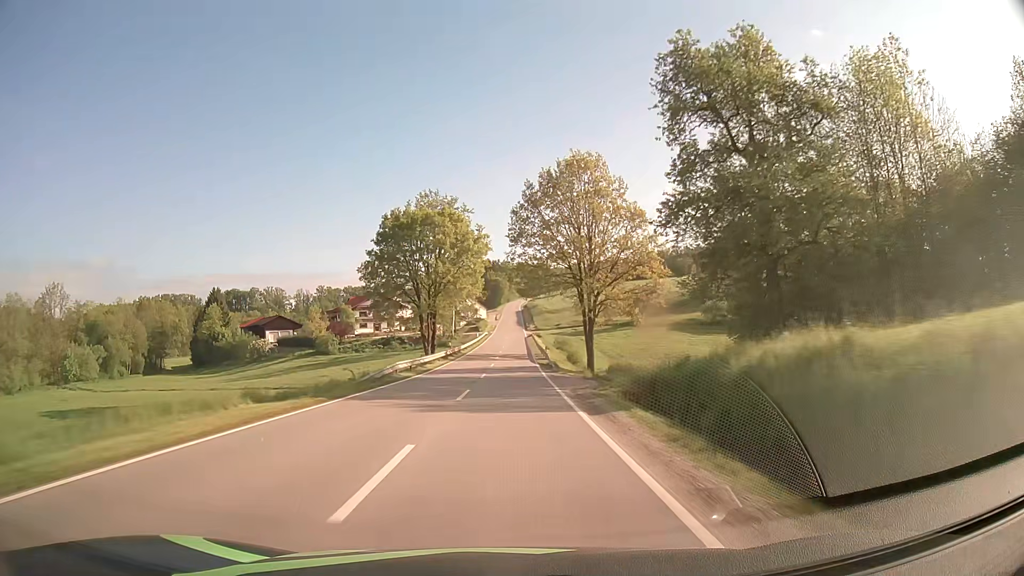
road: secondary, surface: asphalt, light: Day
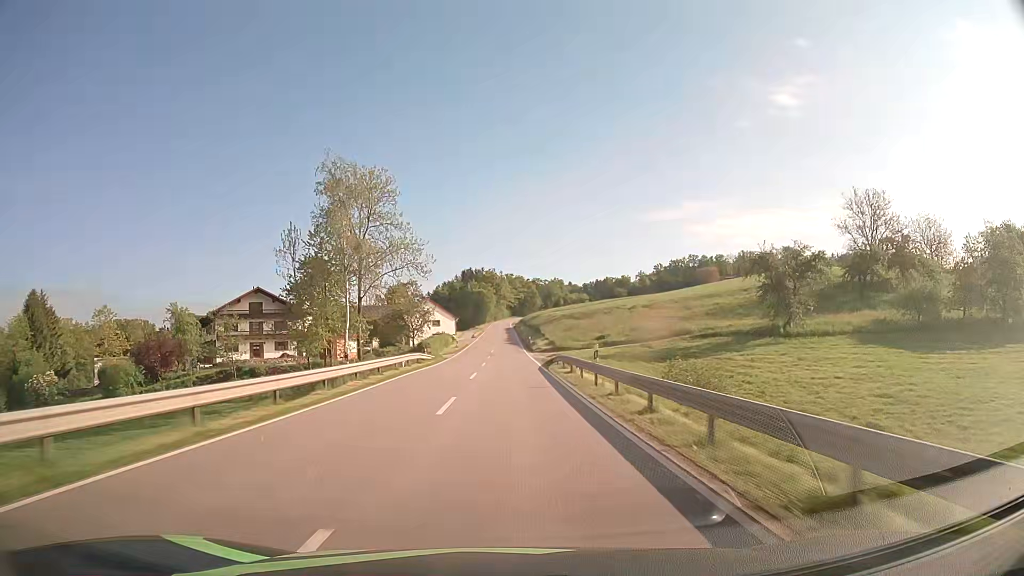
(+0.9, +76.7) m; +1°
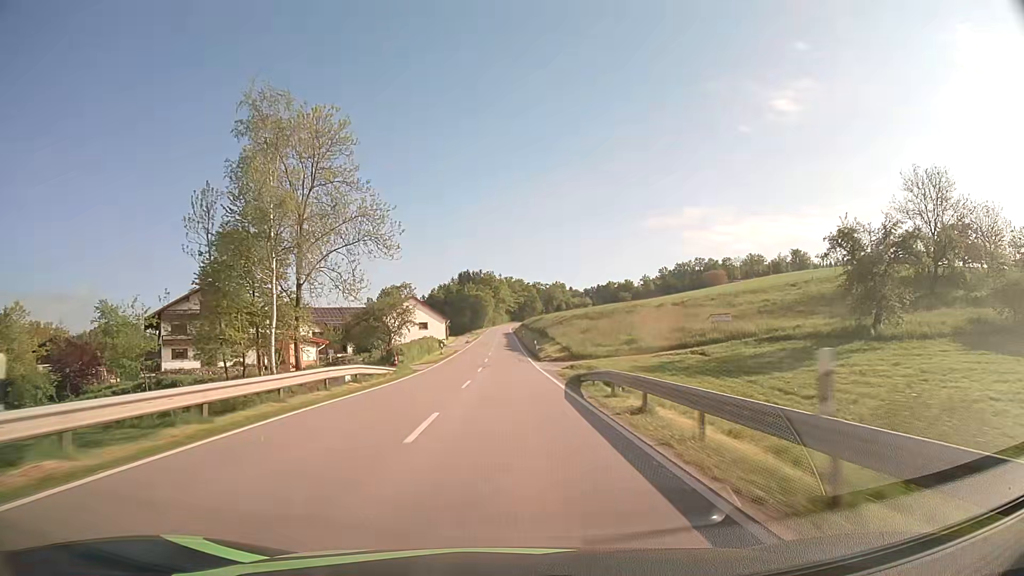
(+0.1, +15.7) m; 0°
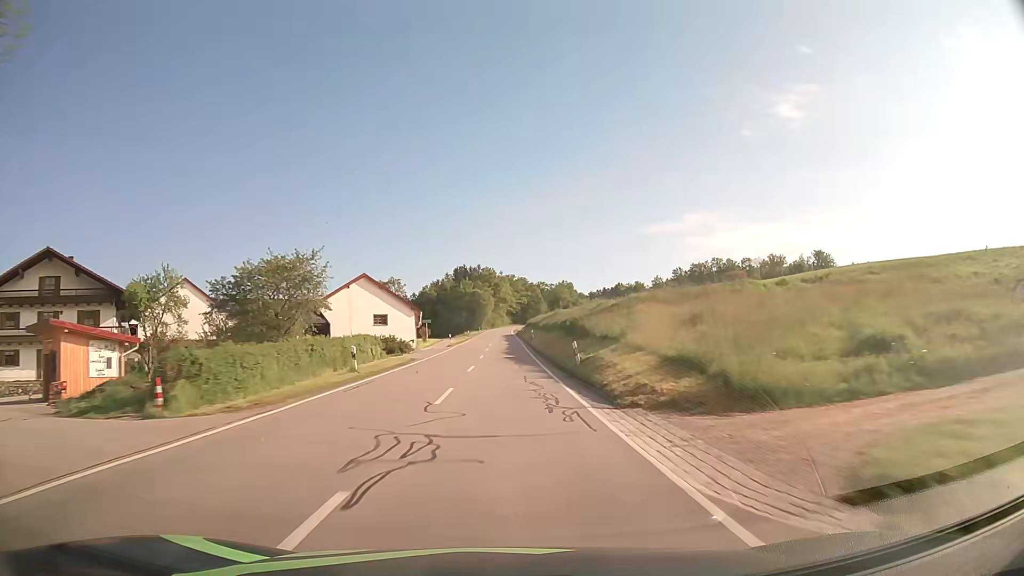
(0.0, +31.5) m; 0°
